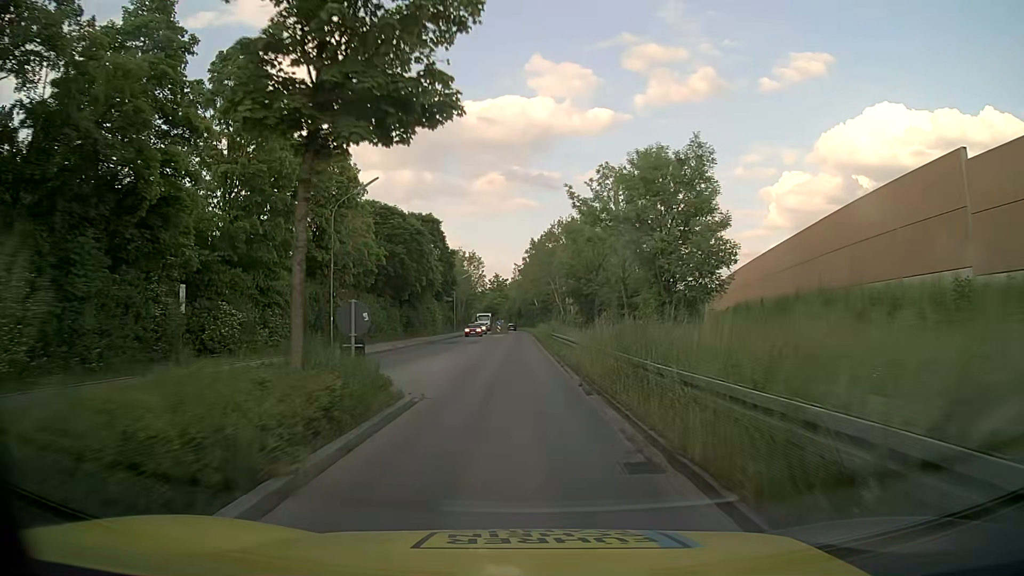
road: tertiary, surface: asphalt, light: Day
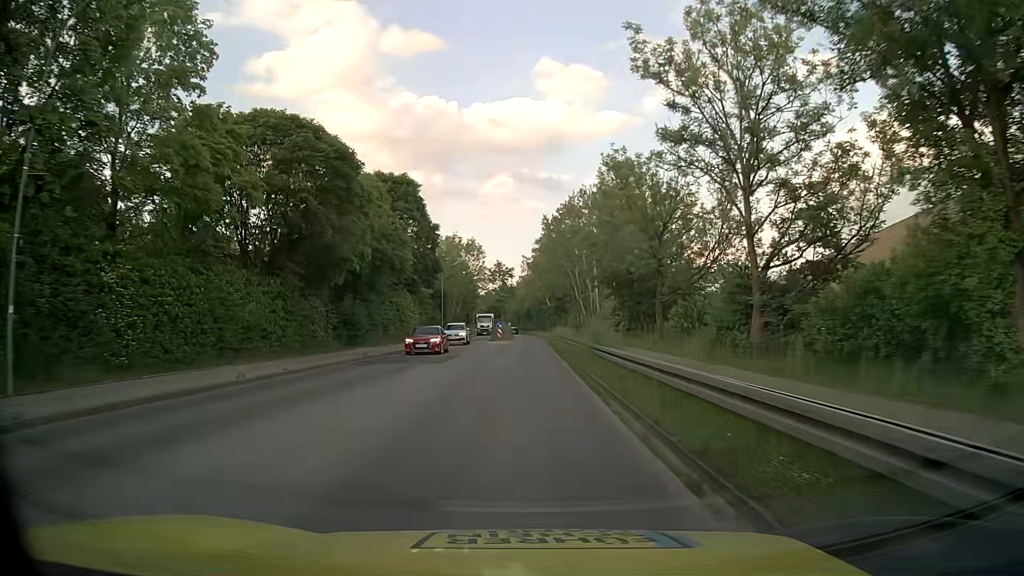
(-0.3, +22.8) m; -1°
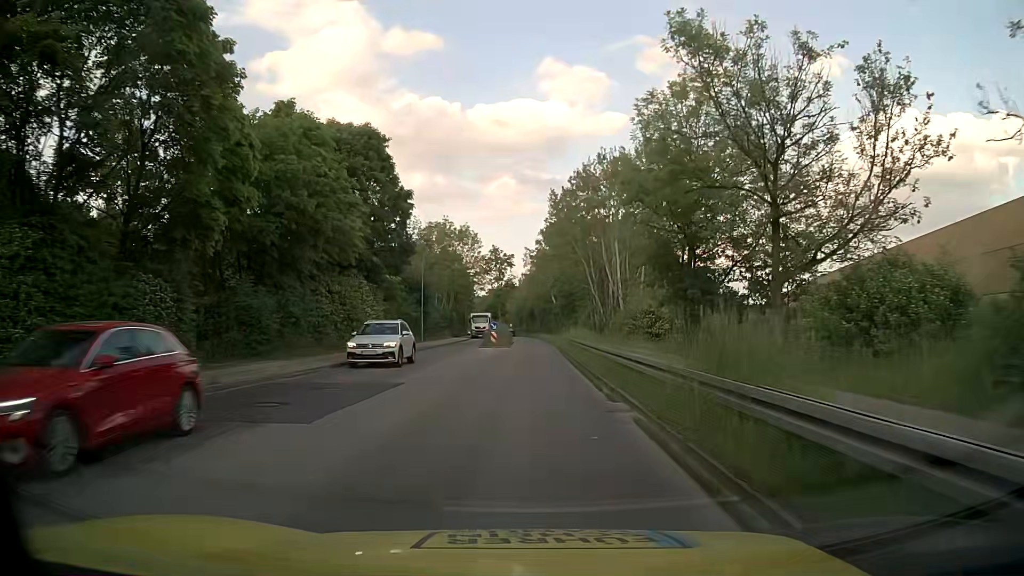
(-0.1, +15.2) m; 0°
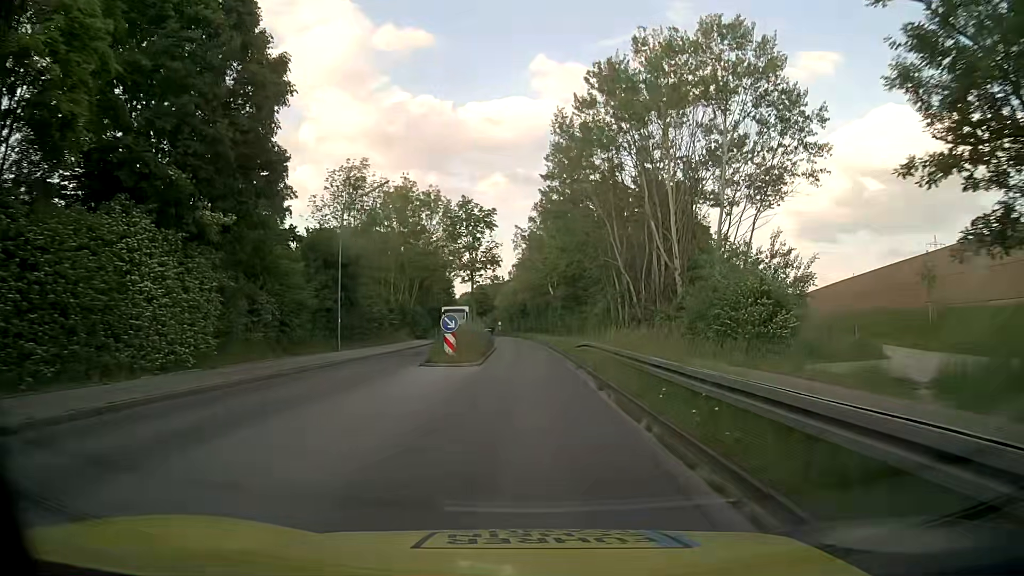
(-0.1, +22.8) m; 0°
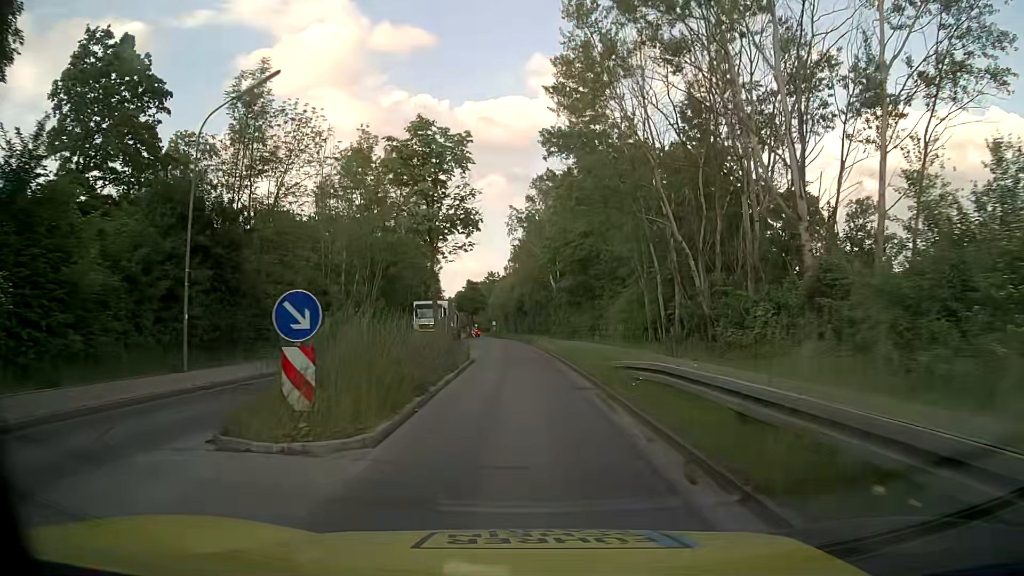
(+0.1, +15.2) m; +1°
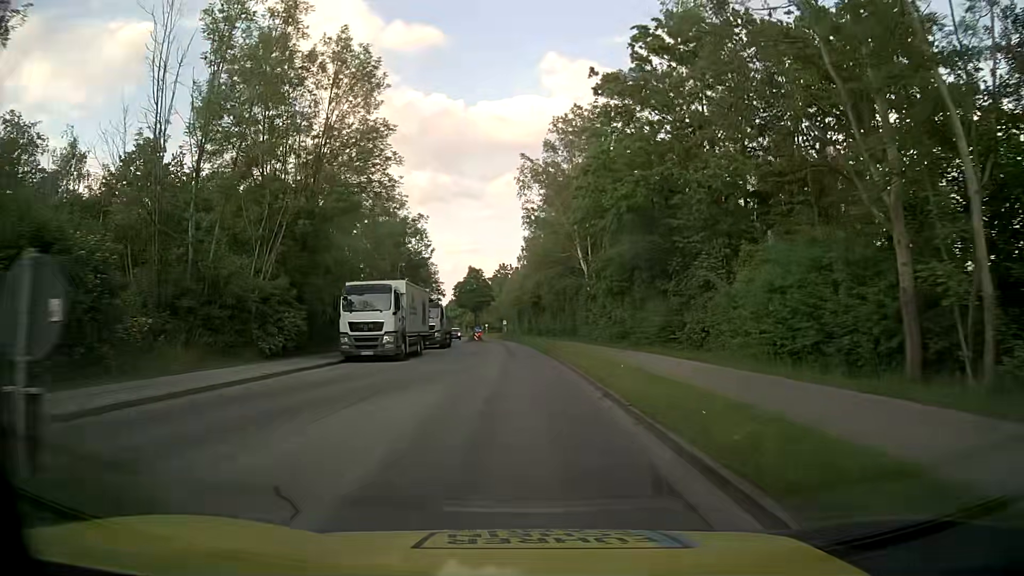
(-0.3, +22.8) m; -1°
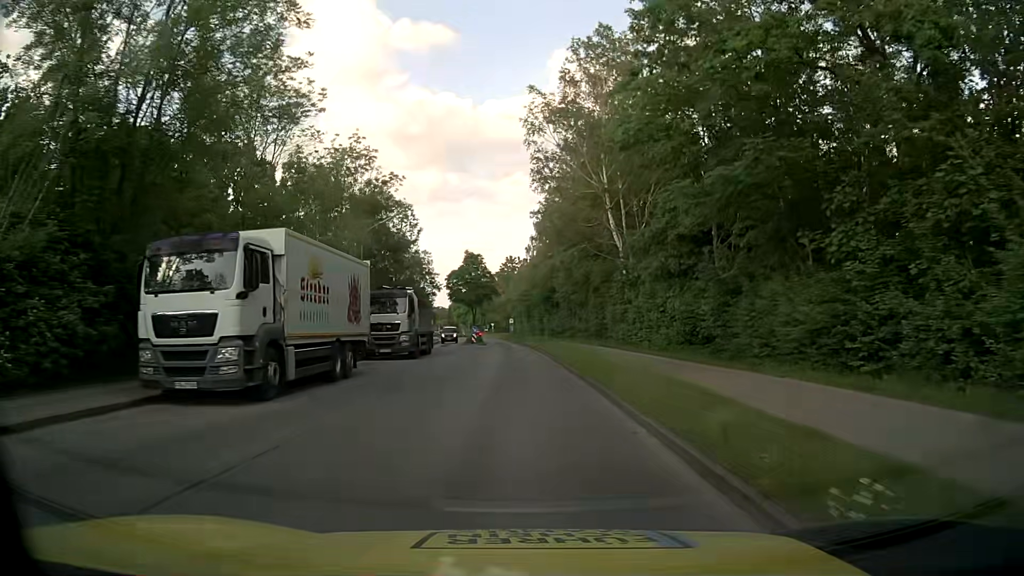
(-0.2, +15.2) m; -2°
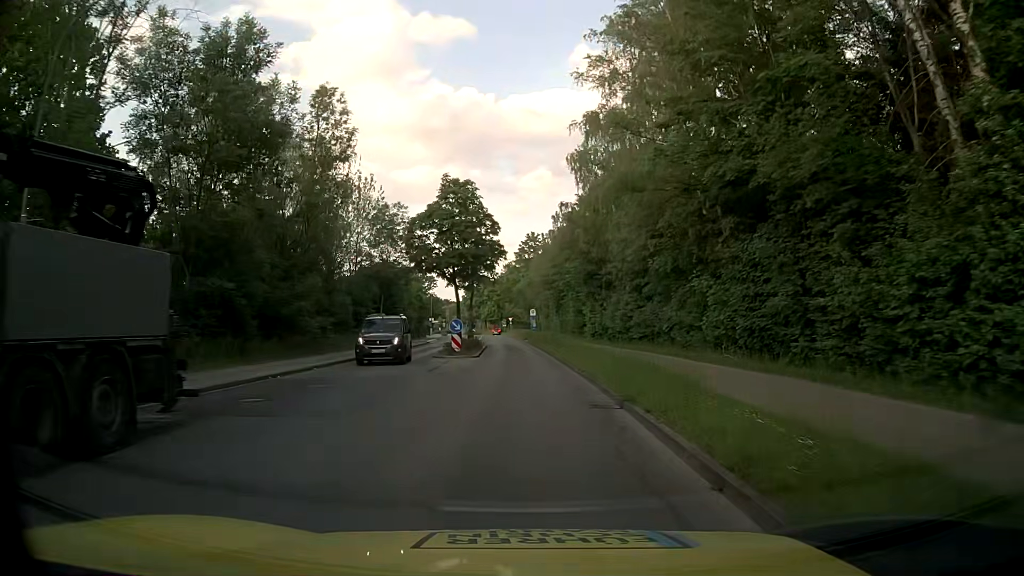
(-0.3, +30.5) m; -1°
(0, +10) (0, +20) (-1, +30) (-1, +40) (-2, +50) (-2, +60) (-3, +70) (-4, +80) (-4, +90) (-5, +100) m
